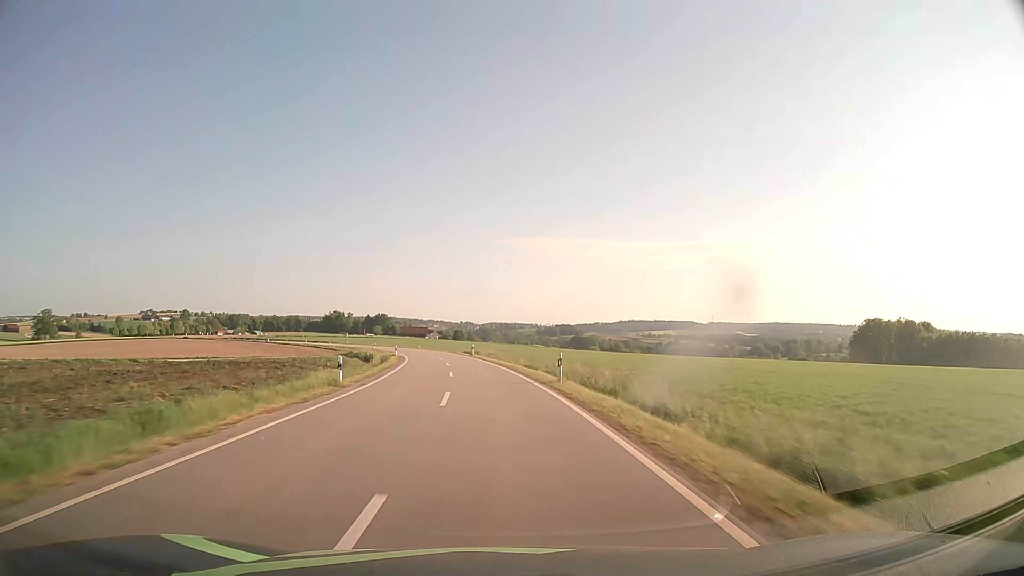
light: Day
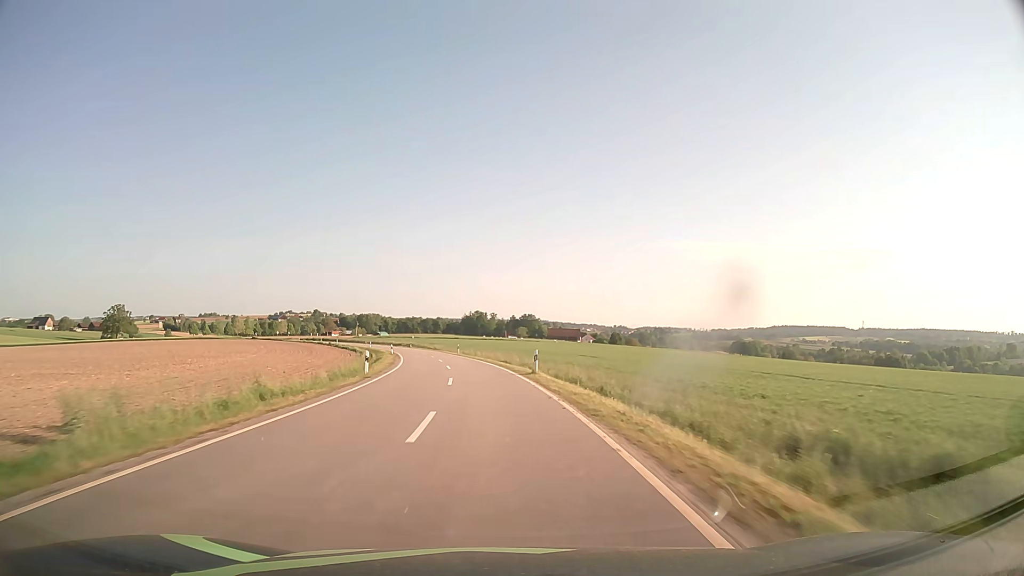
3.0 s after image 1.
(-8.5, +77.8) m; -13°
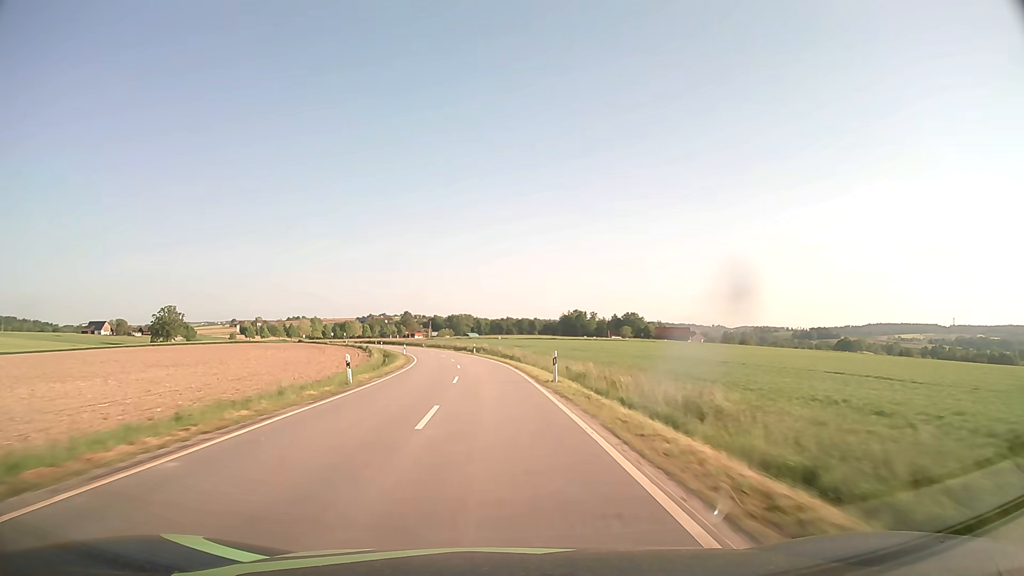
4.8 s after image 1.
(-3.3, +47.1) m; -8°
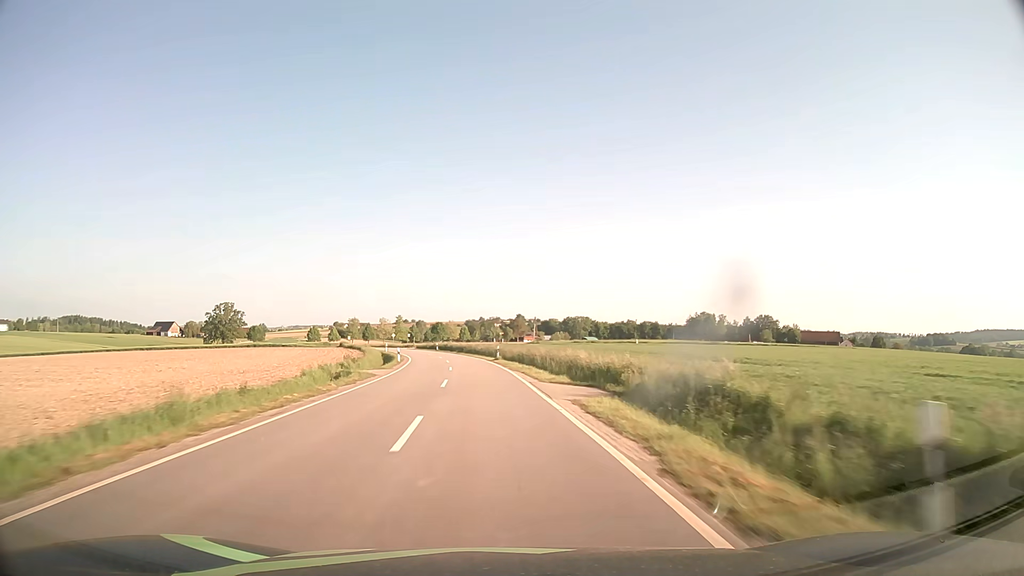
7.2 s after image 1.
(-5.0, +63.0) m; -10°
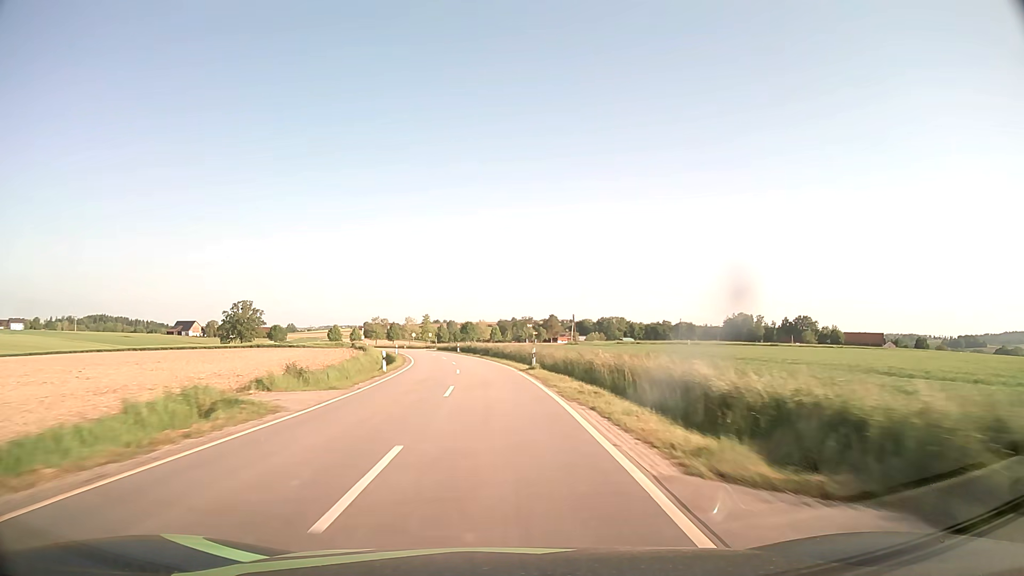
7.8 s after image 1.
(-0.4, +15.8) m; -3°
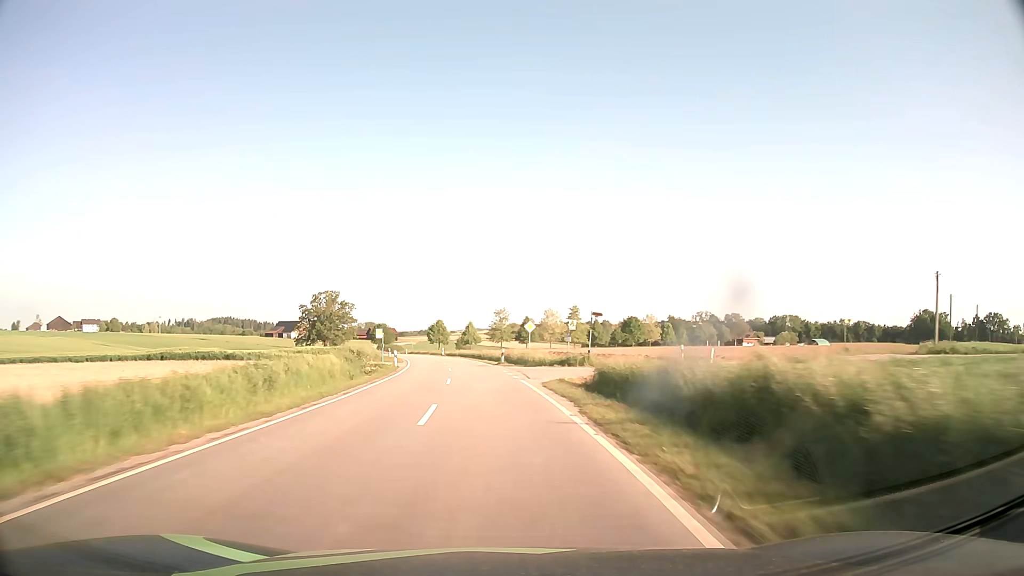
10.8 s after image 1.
(-8.3, +78.3) m; -13°
(0, +10) (-1, +20) (-1, +30) (-2, +40) (-3, +50) (-5, +60) (-7, +70) (-9, +79) (-11, +89) (-14, +99) m
